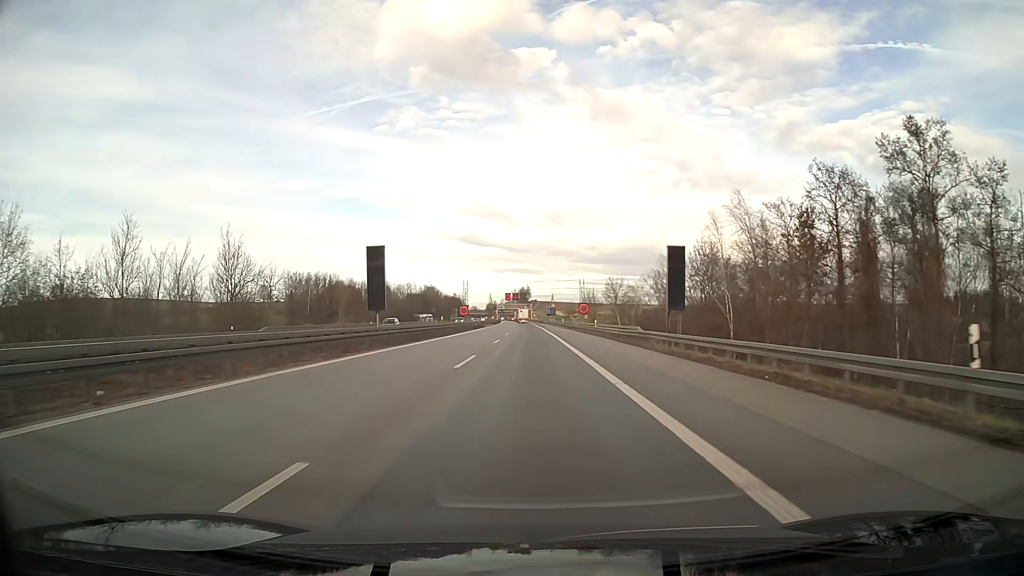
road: motorway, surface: asphalt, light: Day
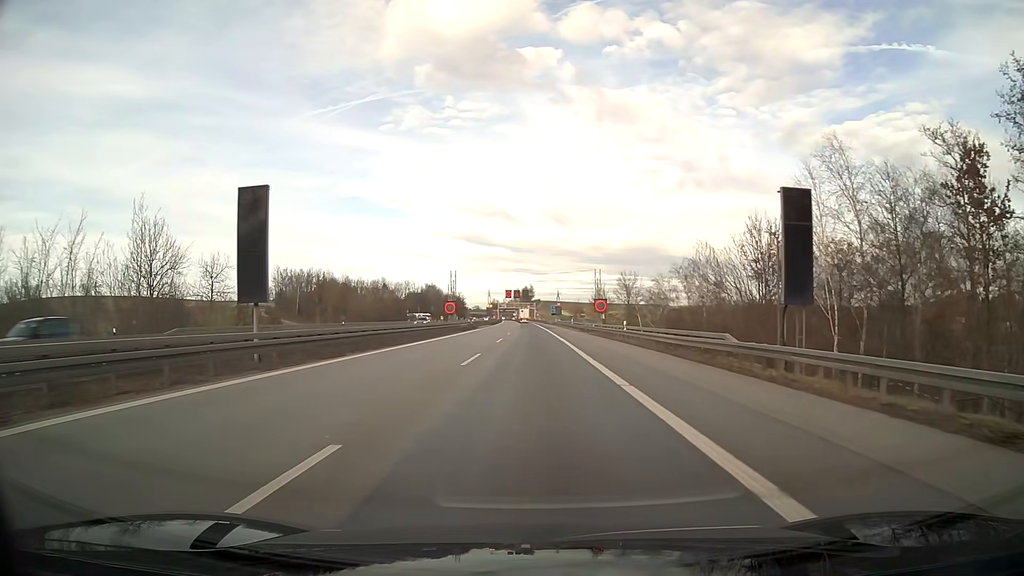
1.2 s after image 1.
(0.0, +17.2) m; 0°
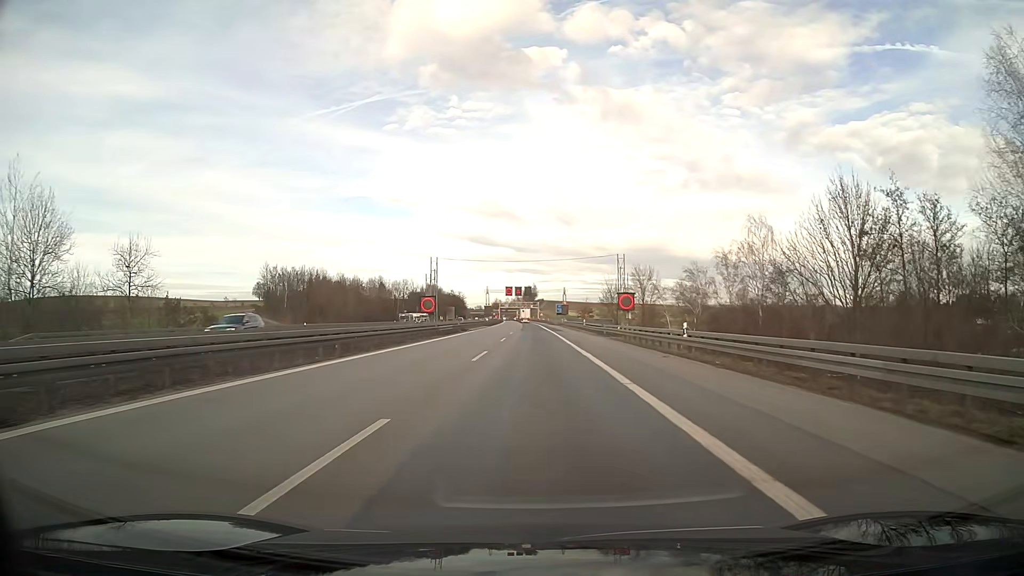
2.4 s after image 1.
(0.0, +16.2) m; 0°
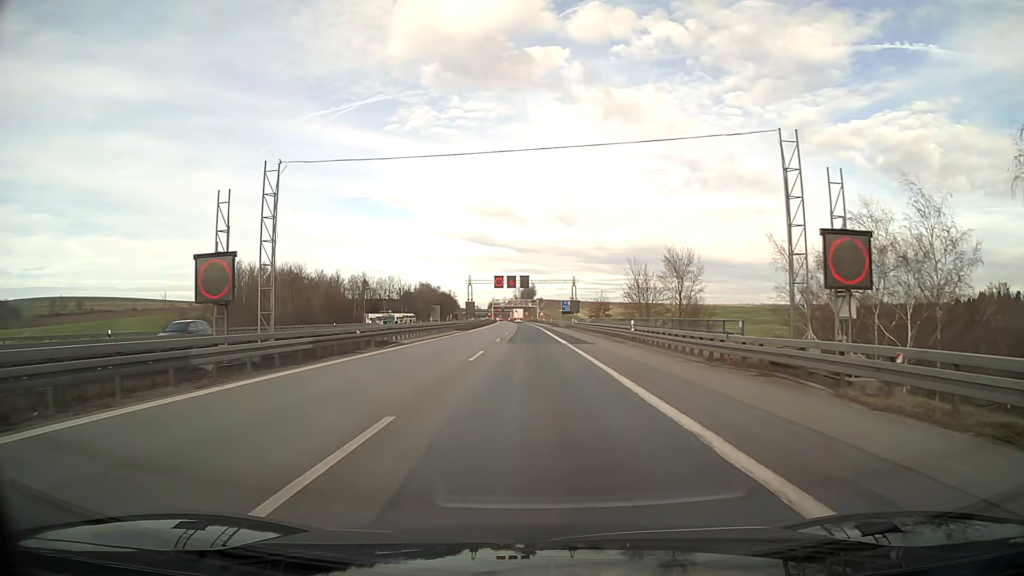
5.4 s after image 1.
(0.0, +35.8) m; 0°
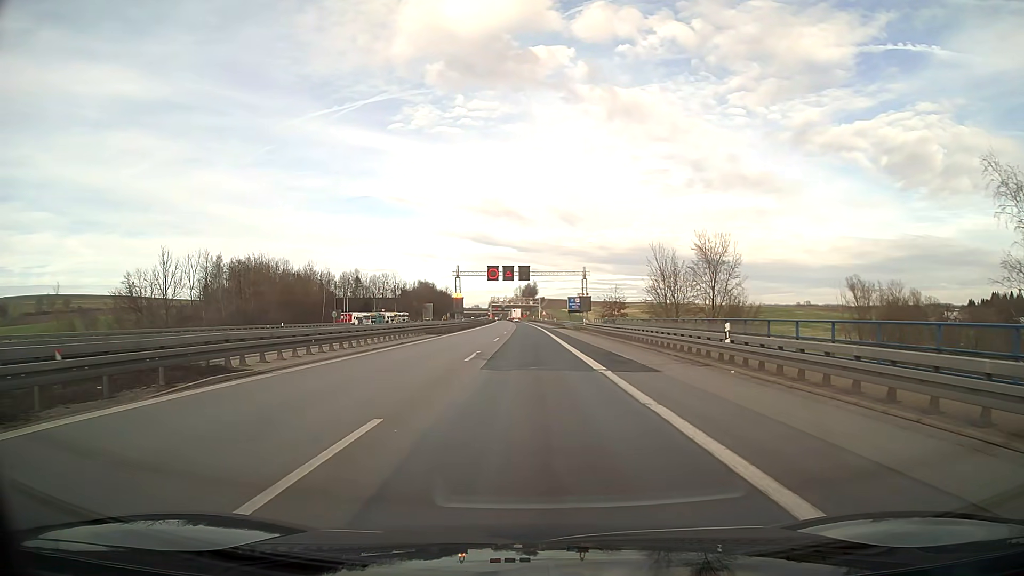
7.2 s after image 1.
(0.0, +18.2) m; 0°
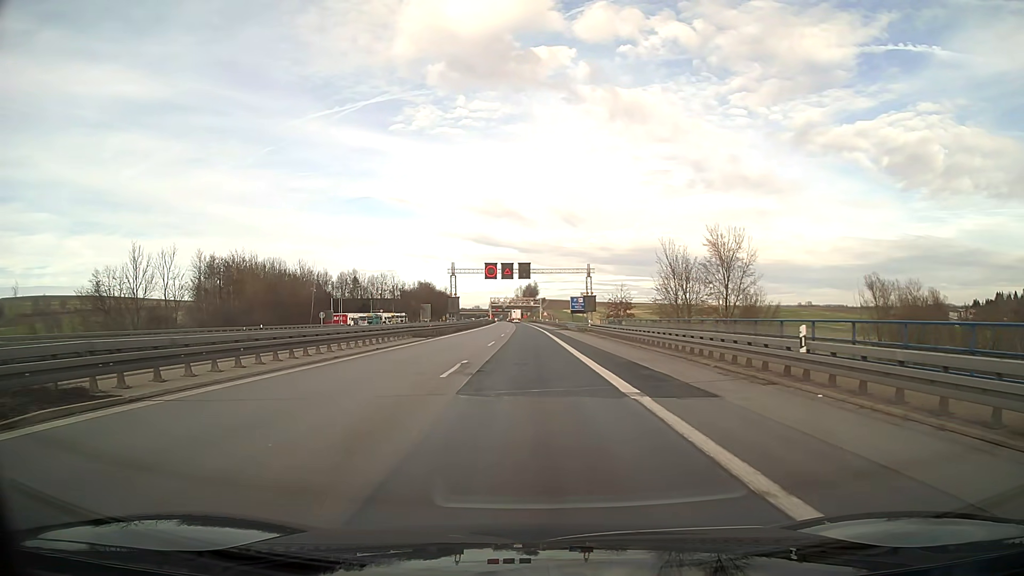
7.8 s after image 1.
(0.0, +5.5) m; 0°
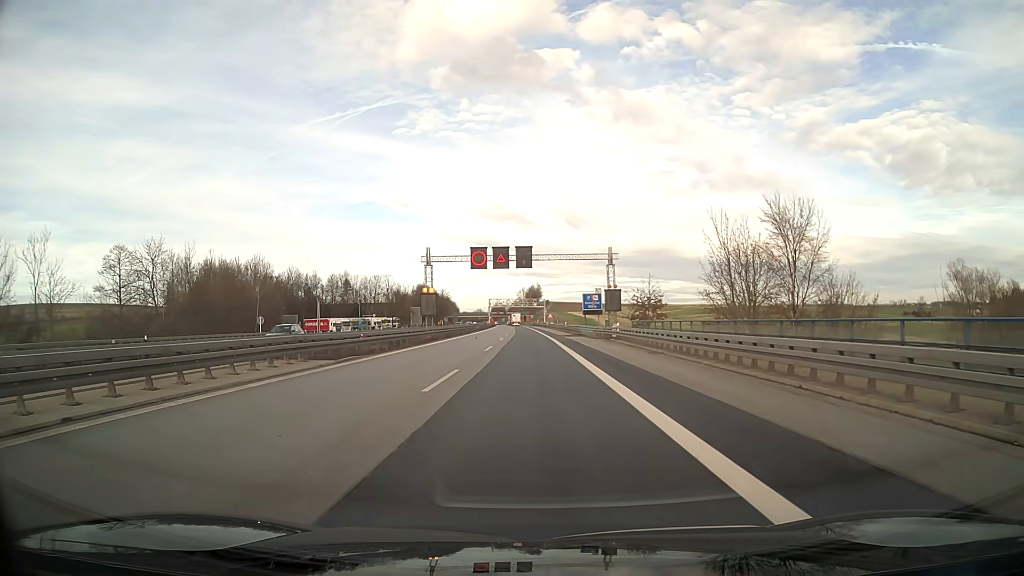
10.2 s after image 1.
(0.0, +20.2) m; 0°
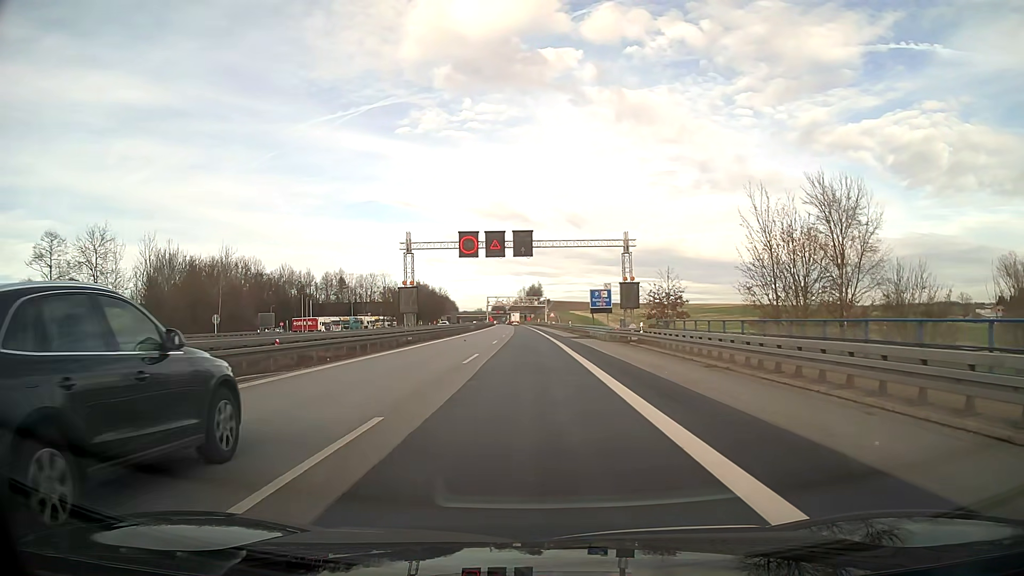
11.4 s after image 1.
(0.0, +9.7) m; 0°
(0, +10) (0, +20) (0, +30) (0, +40) (0, +50) (0, +60) (-1, +70) (-1, +80) (-1, +90) (-1, +100) m
